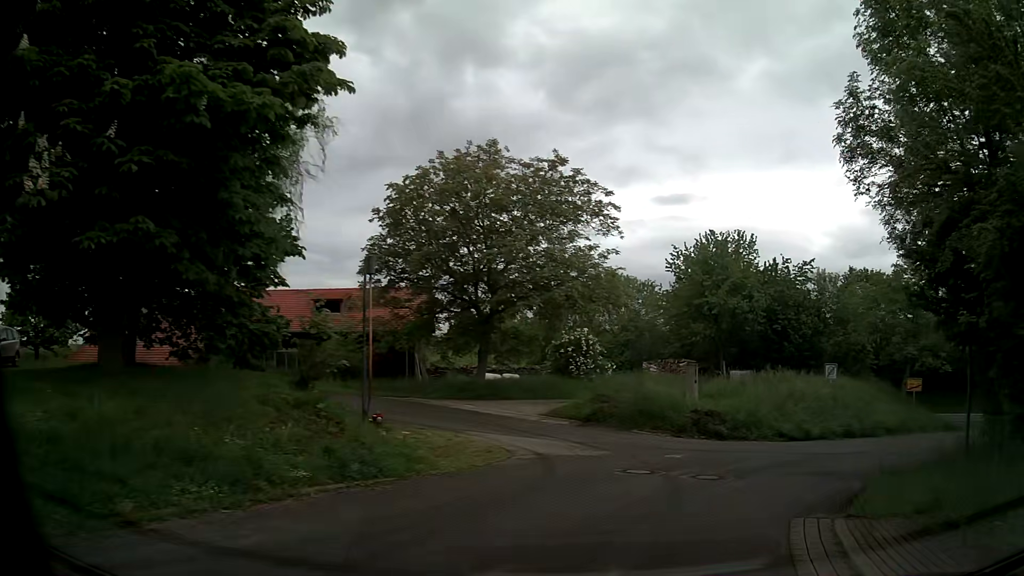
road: residential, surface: asphalt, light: Day
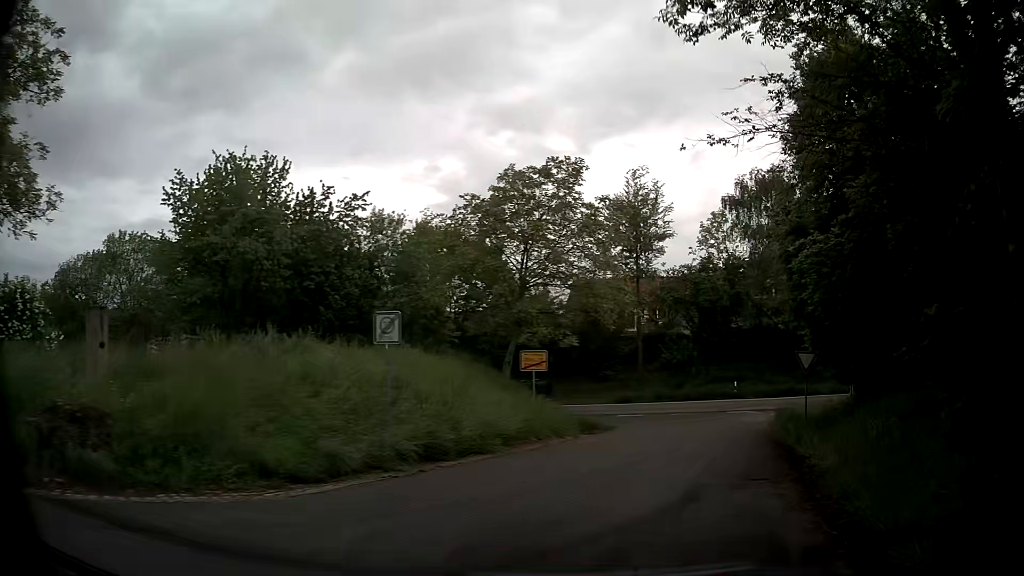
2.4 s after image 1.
(+4.8, +13.8) m; +38°
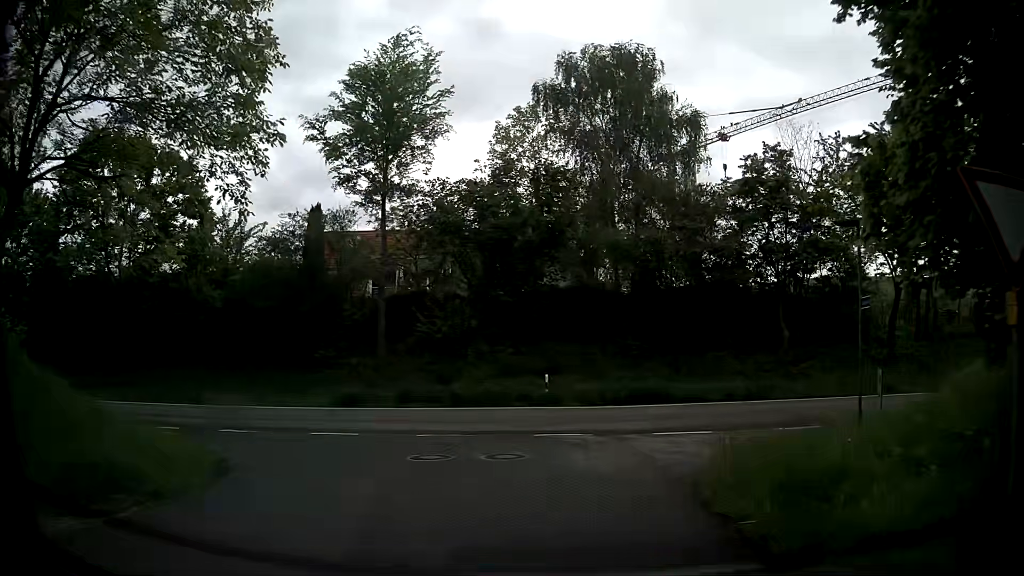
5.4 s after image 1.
(+3.8, +18.7) m; +15°
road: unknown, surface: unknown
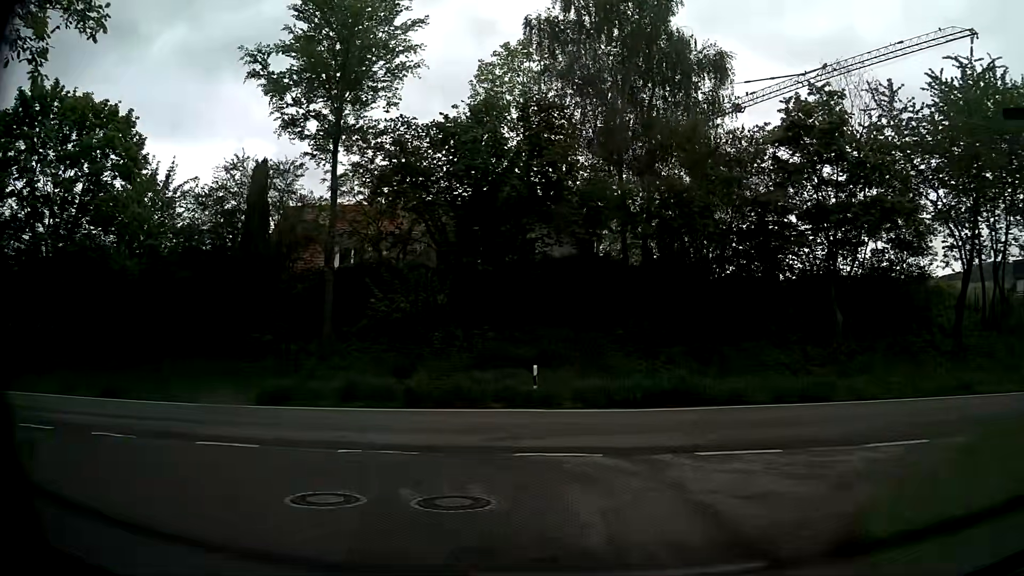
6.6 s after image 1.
(+0.2, +5.8) m; +2°
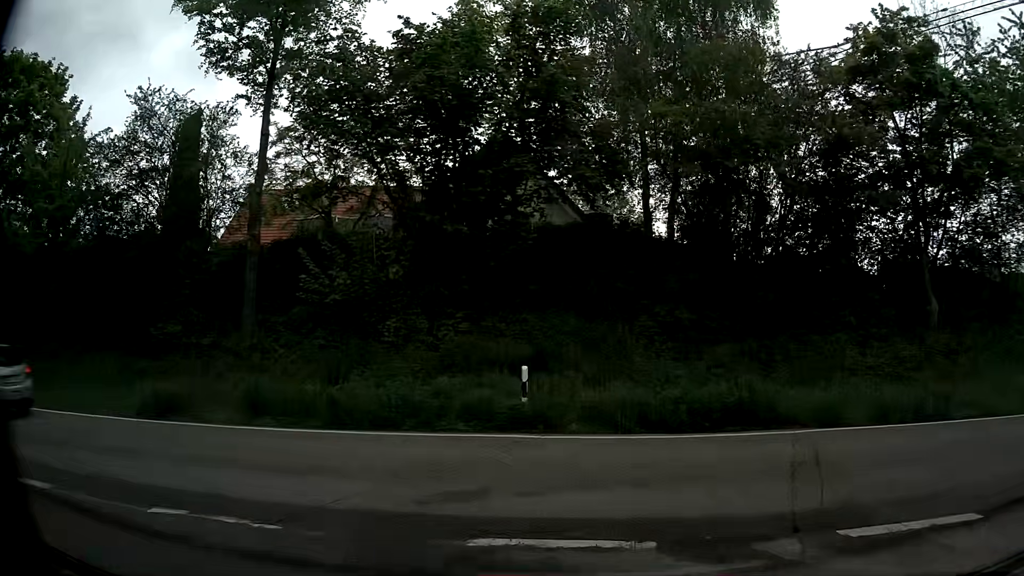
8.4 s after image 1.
(0.0, +5.7) m; 0°
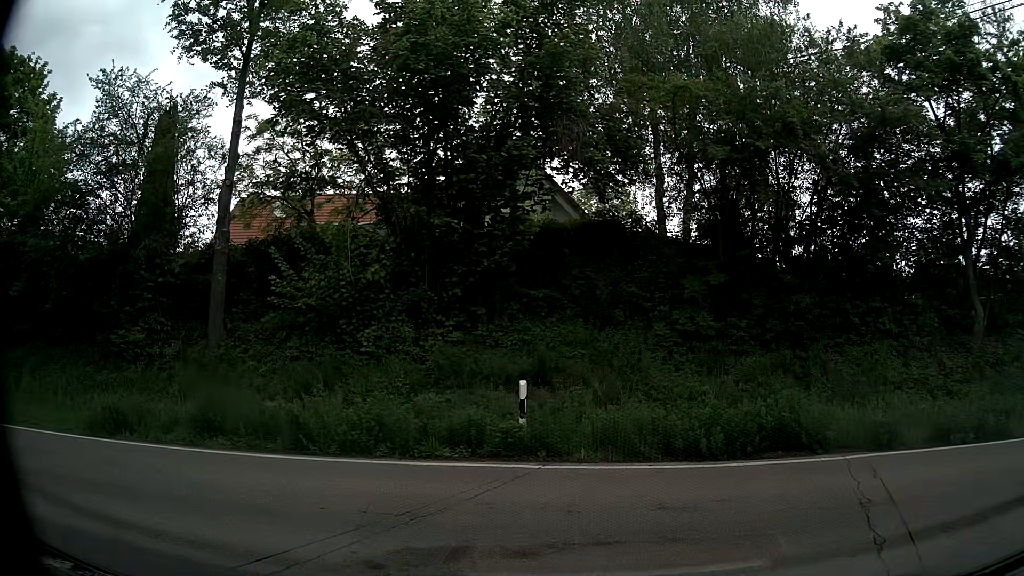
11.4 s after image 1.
(0.0, +1.8) m; -1°
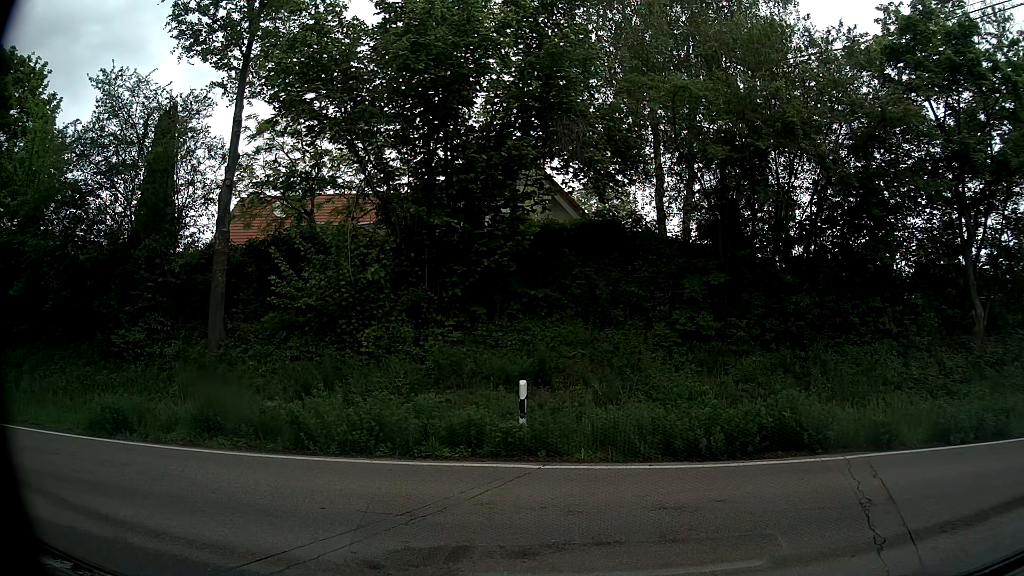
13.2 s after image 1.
(0.0, 0.0) m; 0°
